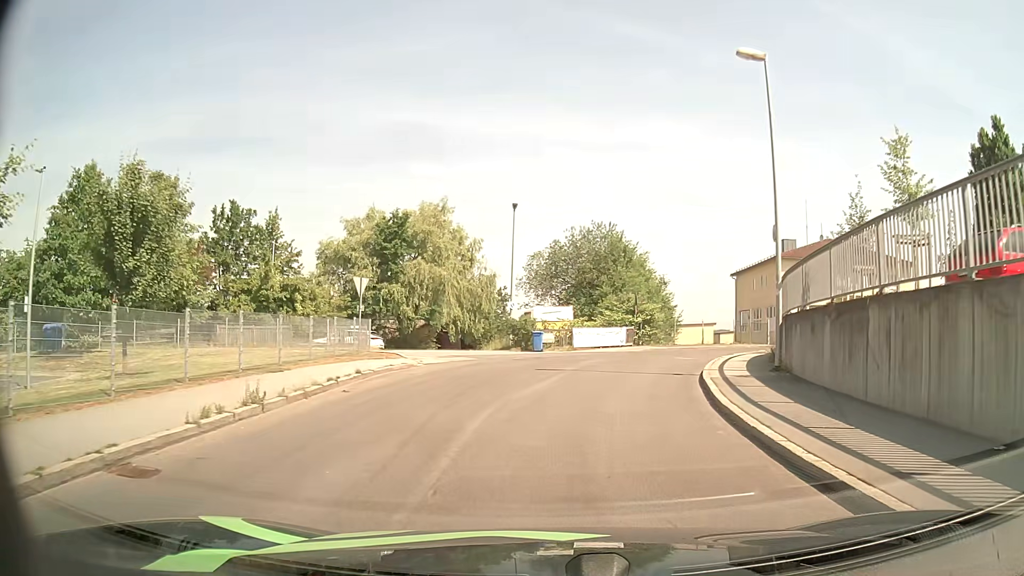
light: Day
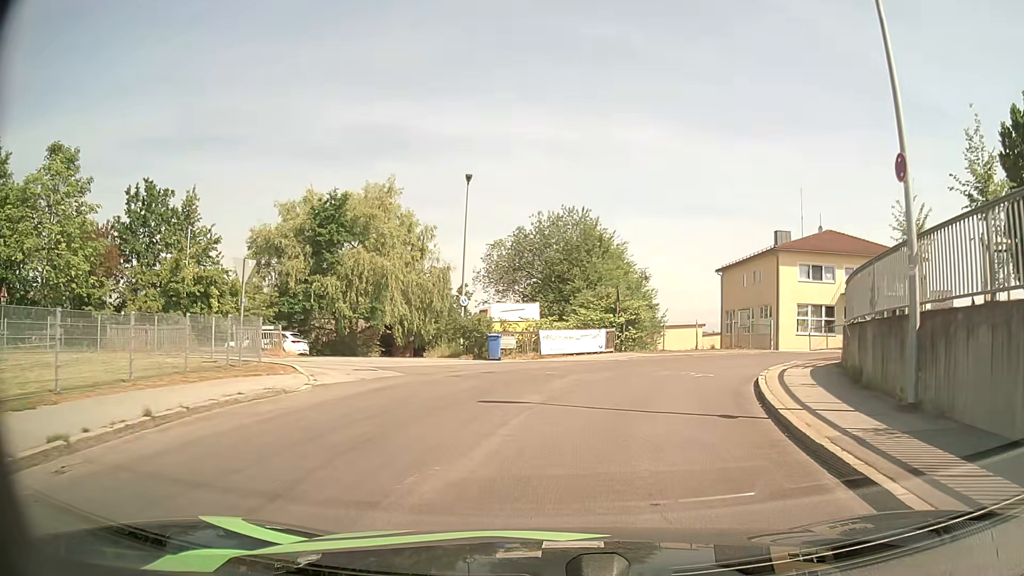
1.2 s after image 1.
(+0.1, +7.6) m; +2°
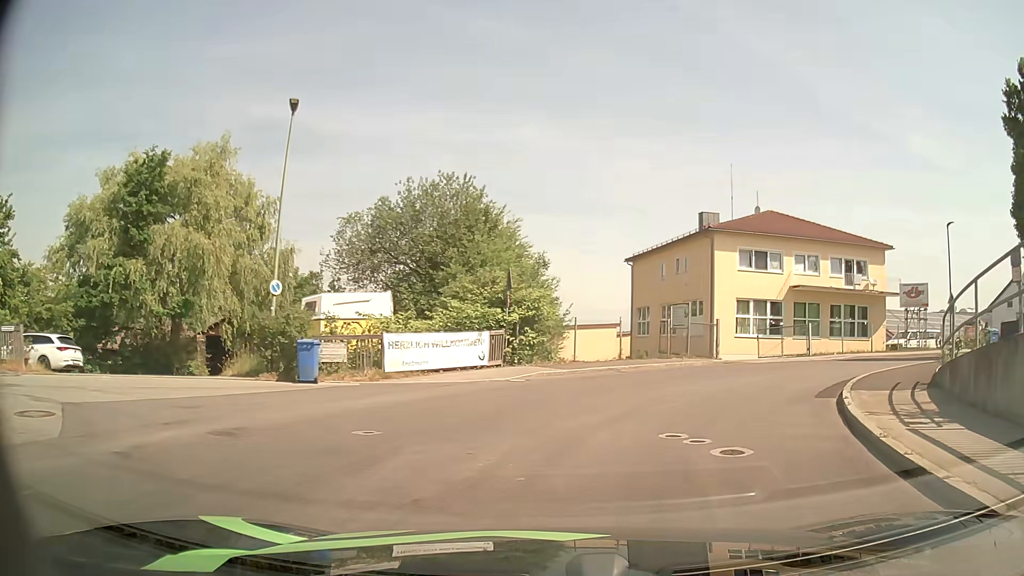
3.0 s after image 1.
(+0.7, +10.7) m; +9°
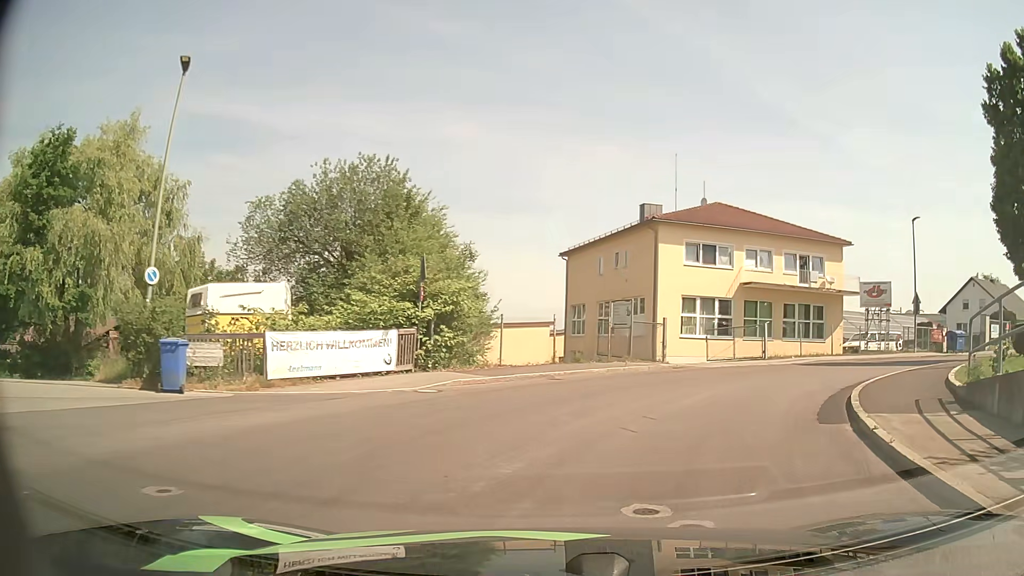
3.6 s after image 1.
(+0.2, +3.4) m; +6°
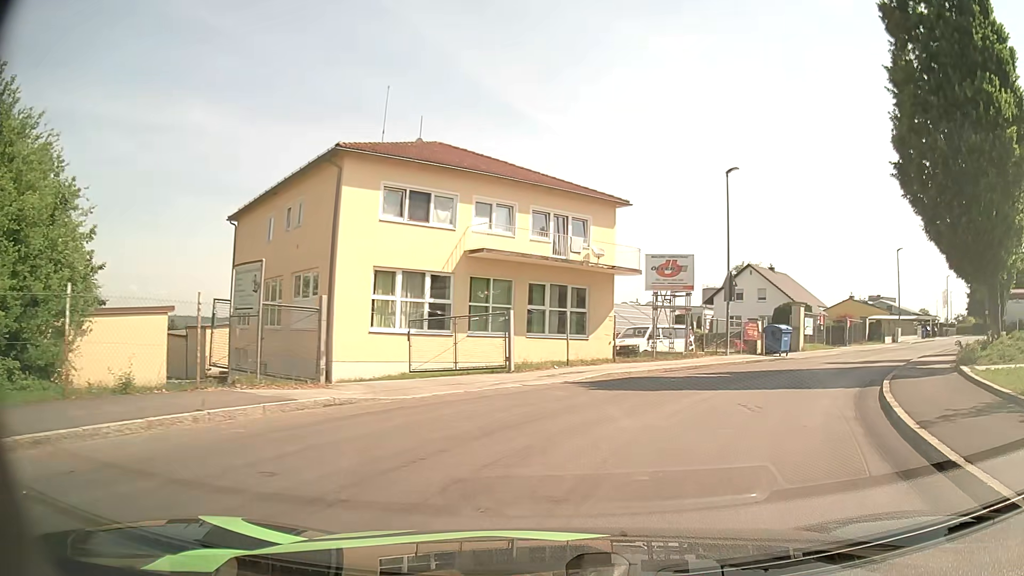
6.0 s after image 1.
(+2.7, +12.7) m; +25°
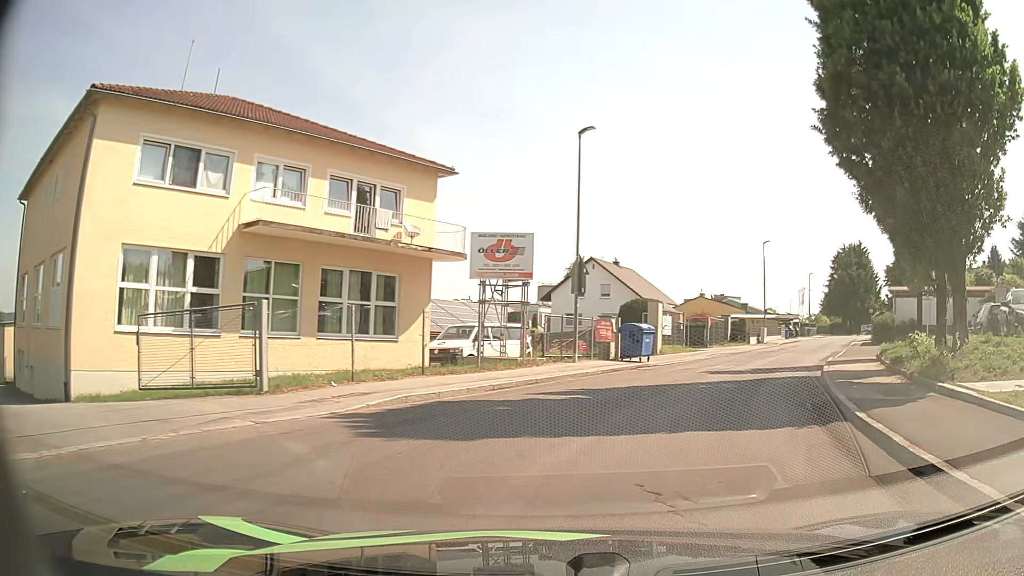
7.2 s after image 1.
(+0.7, +6.1) m; +13°
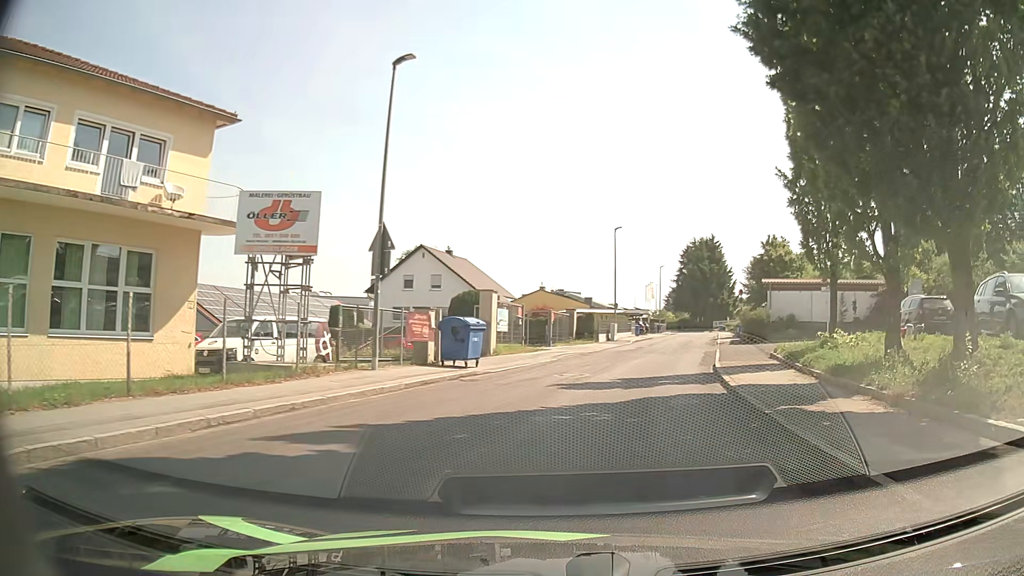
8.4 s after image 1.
(+0.8, +6.0) m; +14°
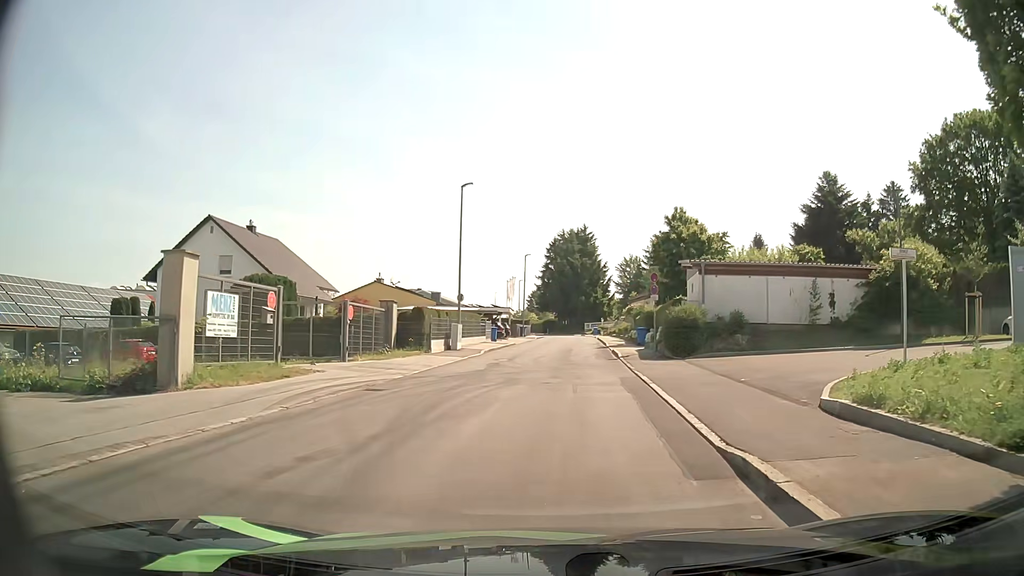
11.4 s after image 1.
(+2.4, +15.9) m; +13°
(0, +10) (+1, +20) (+1, +30) (+2, +40) (+2, +50) (+3, +60) (+3, +70) (+4, +80) (+3, +90) (+3, +100) m
